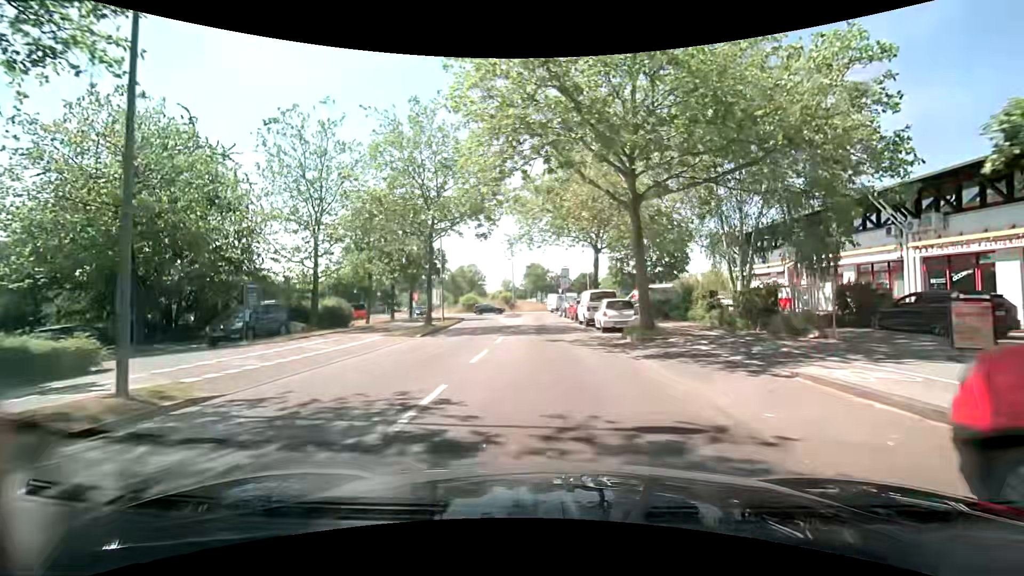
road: tertiary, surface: asphalt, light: Day
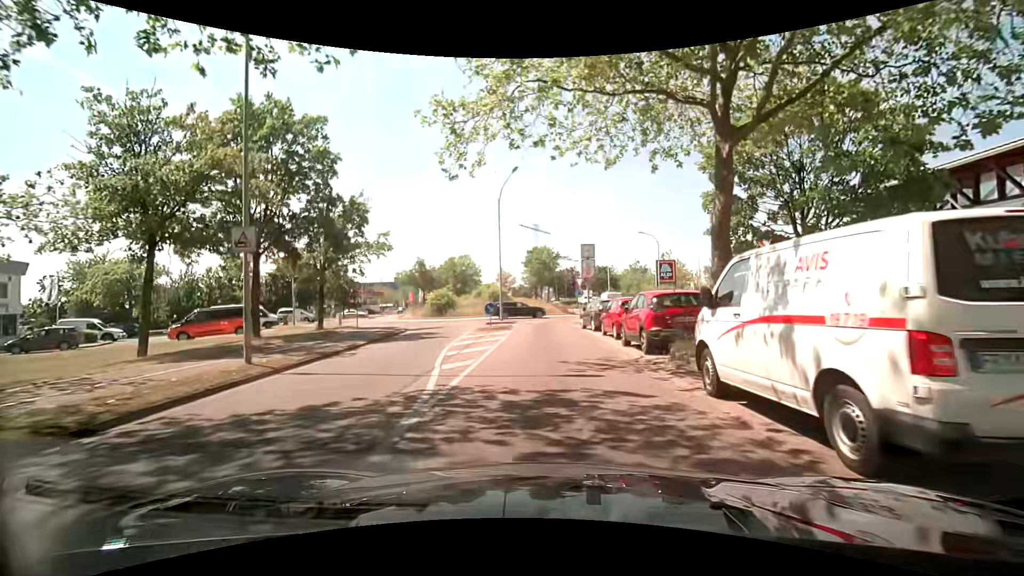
(-0.4, +22.9) m; -2°
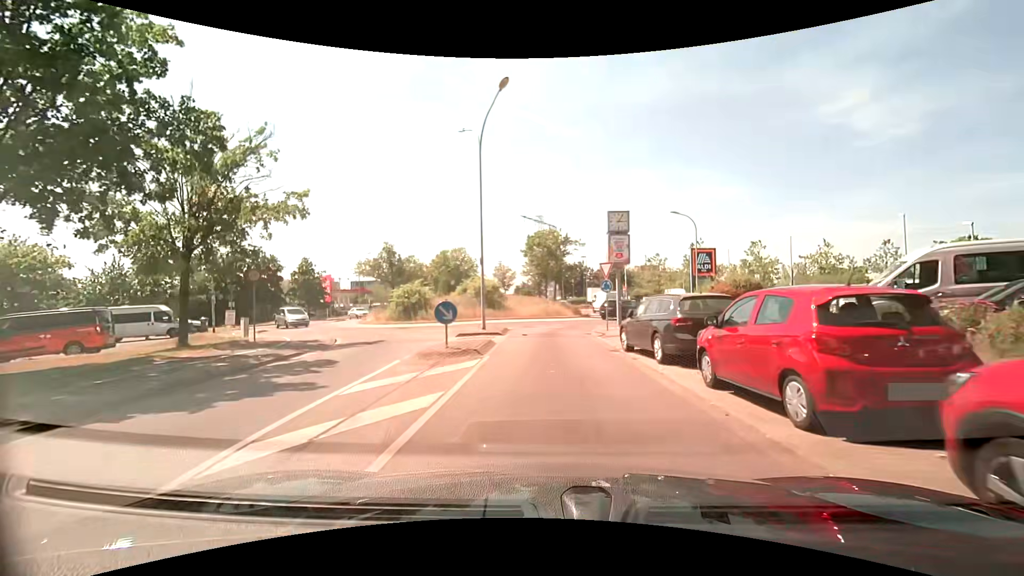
(-0.1, +12.1) m; 0°
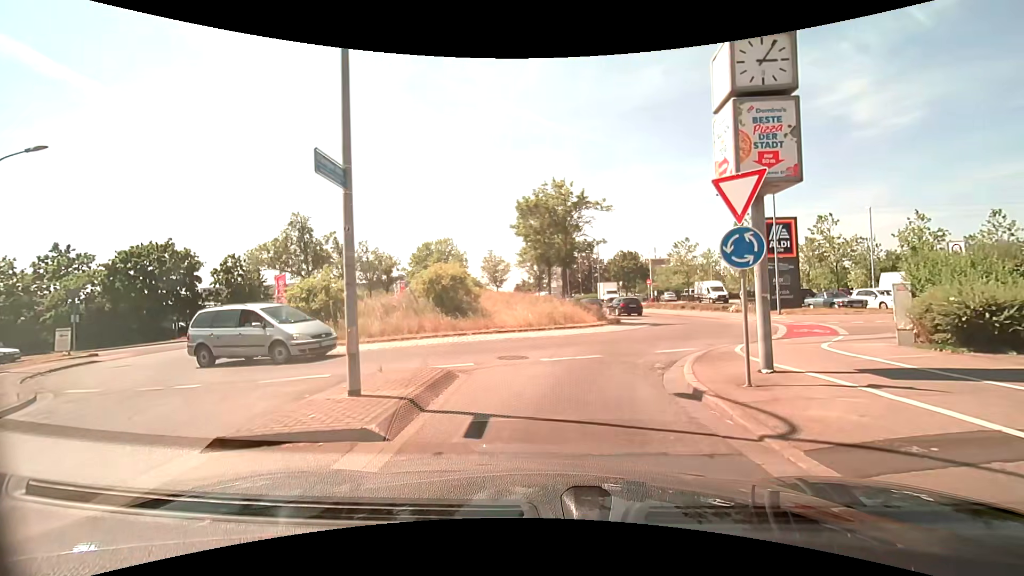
(-0.1, +14.5) m; +1°
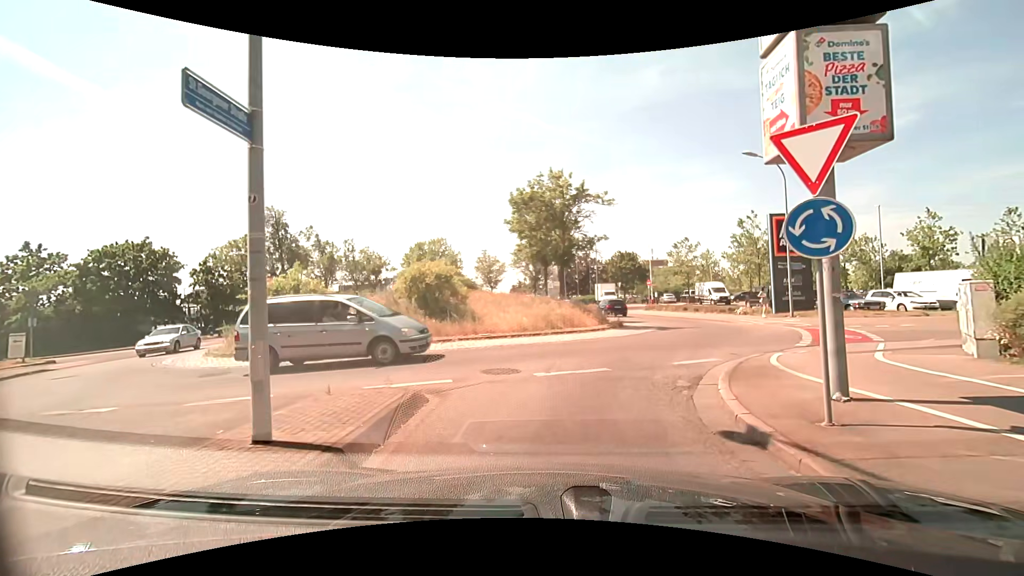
(0.0, +2.0) m; -2°
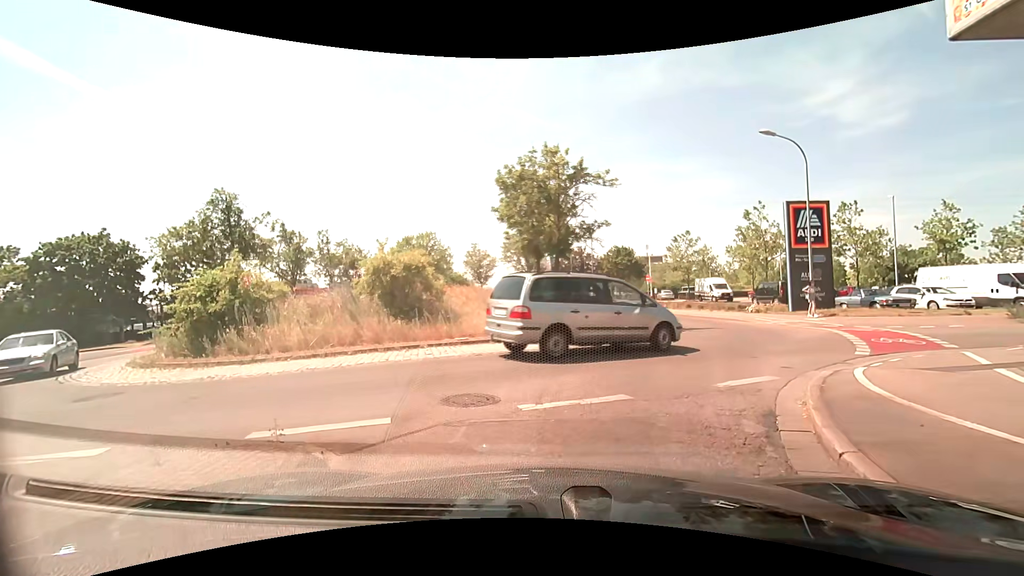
(+0.1, +3.0) m; +1°
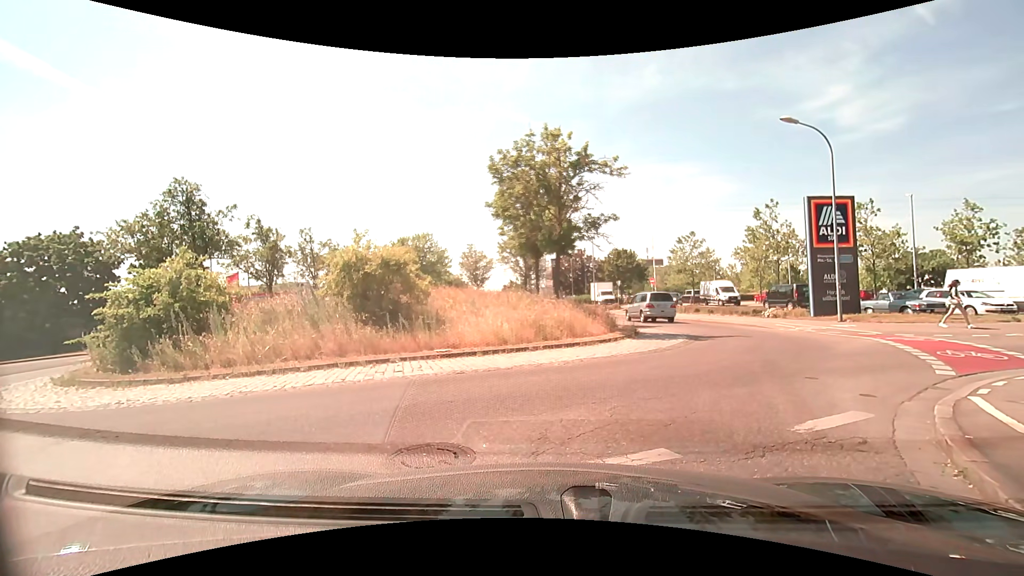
(0.0, +2.2) m; -1°
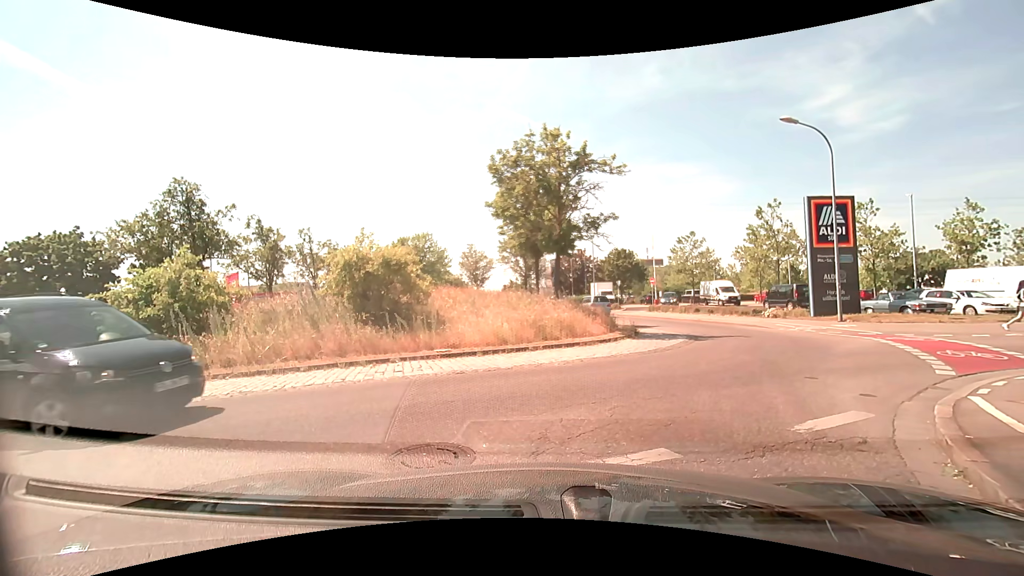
(0.0, 0.0) m; 0°
(+3, +10) (+7, +18) (+8, +28) (+7, +38) (+5, +48) (0, +57) (-3, +67) (-4, +77) (-5, +87) (-5, +97) m
